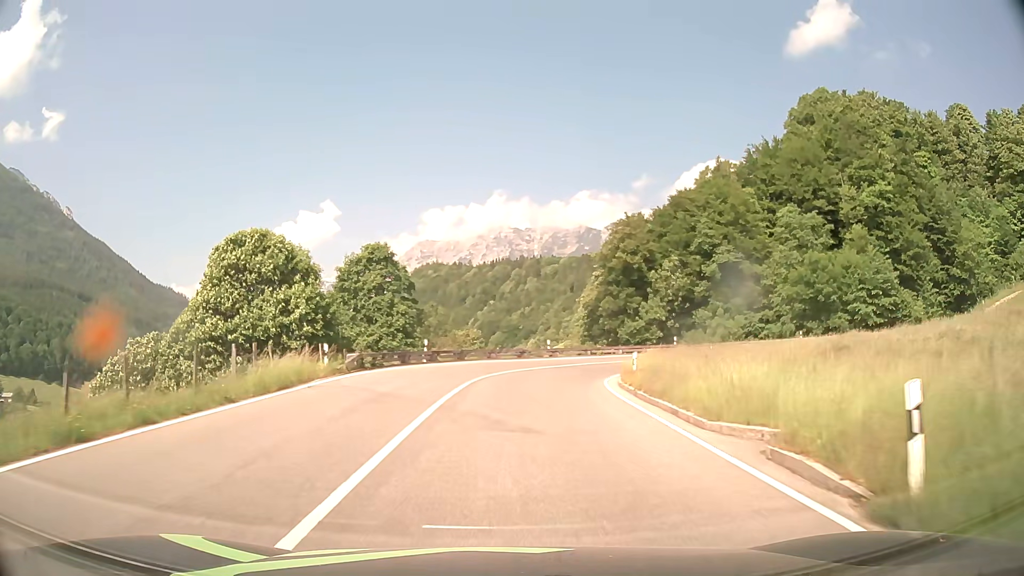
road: primary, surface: asphalt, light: Day
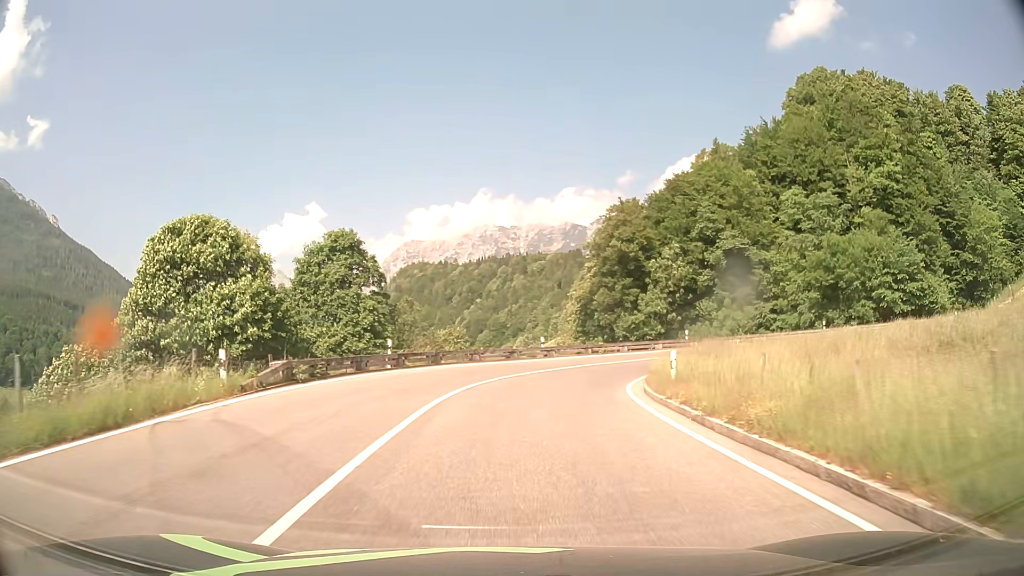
(0.0, +7.7) m; +1°
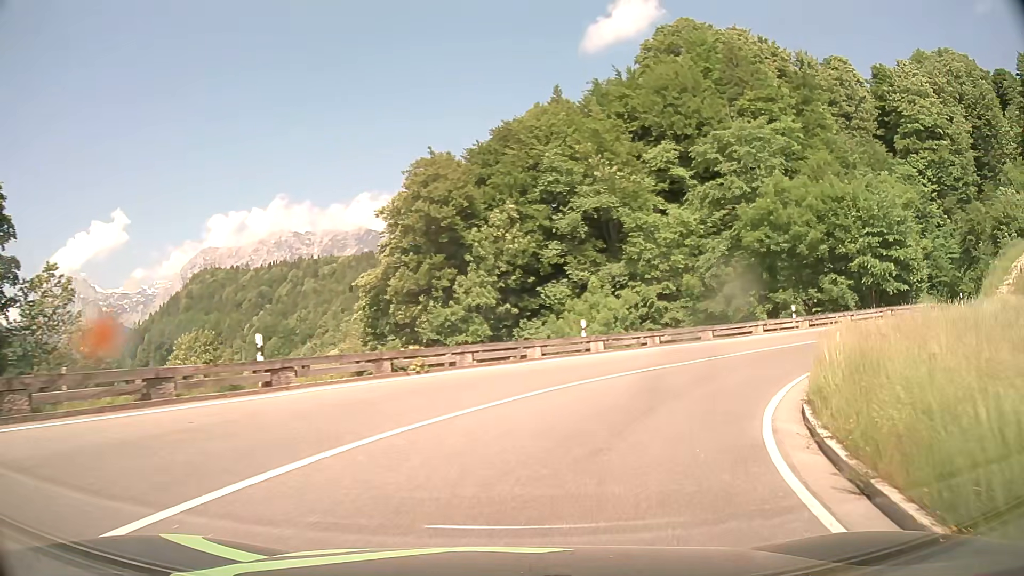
(+2.3, +25.8) m; +17°
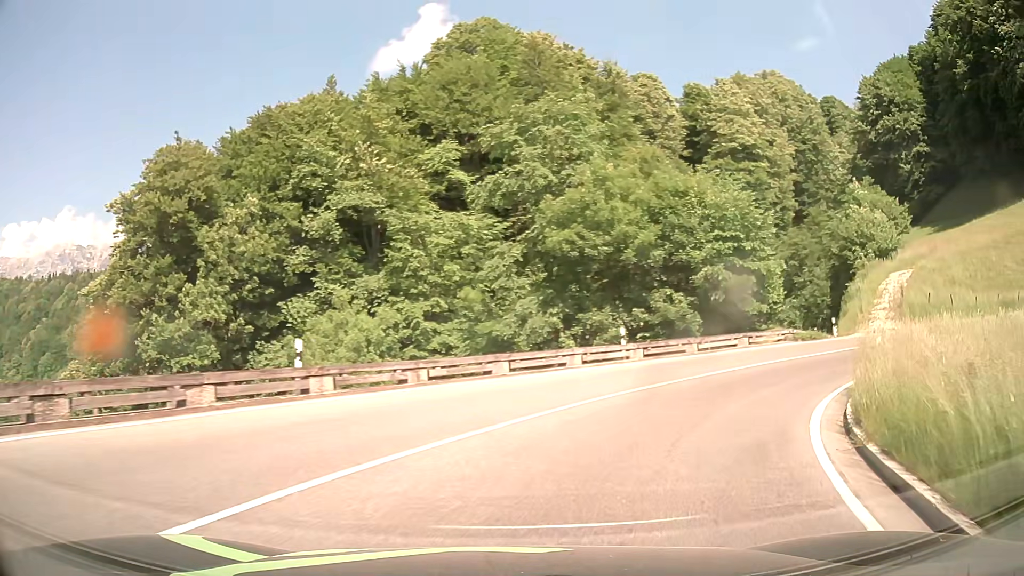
(+1.7, +10.6) m; +19°
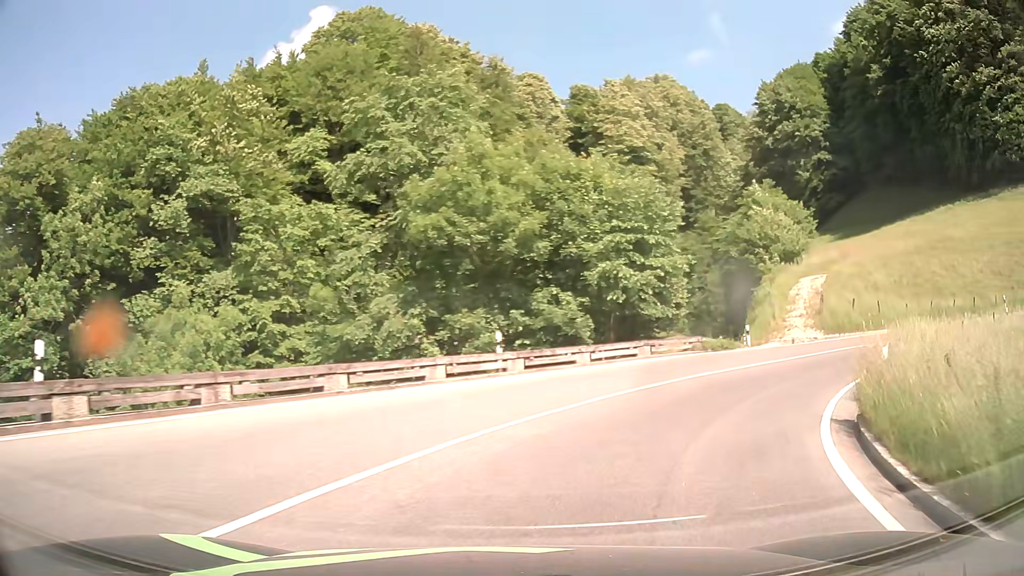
(+0.5, +5.2) m; +11°
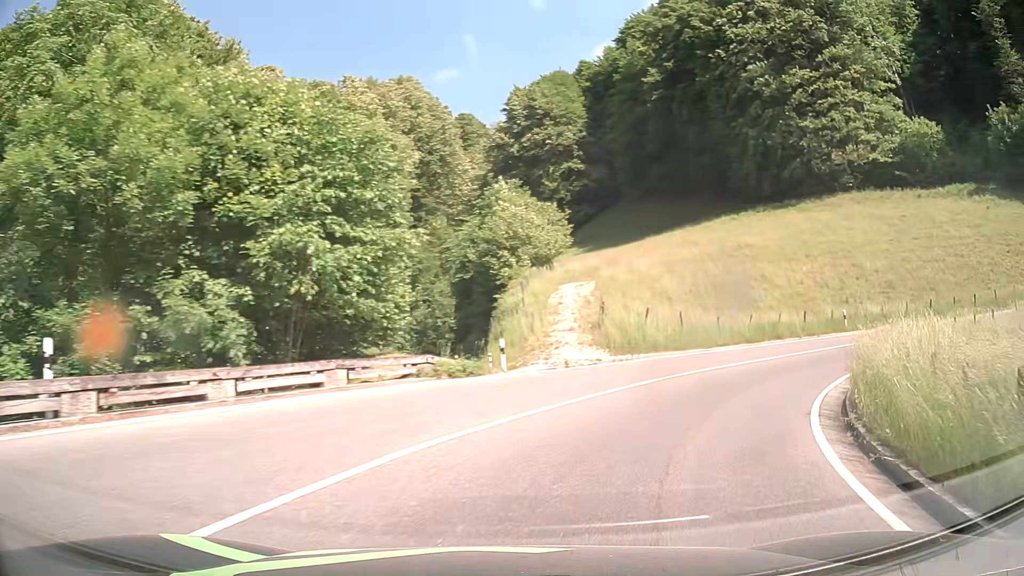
(+2.2, +10.5) m; +23°
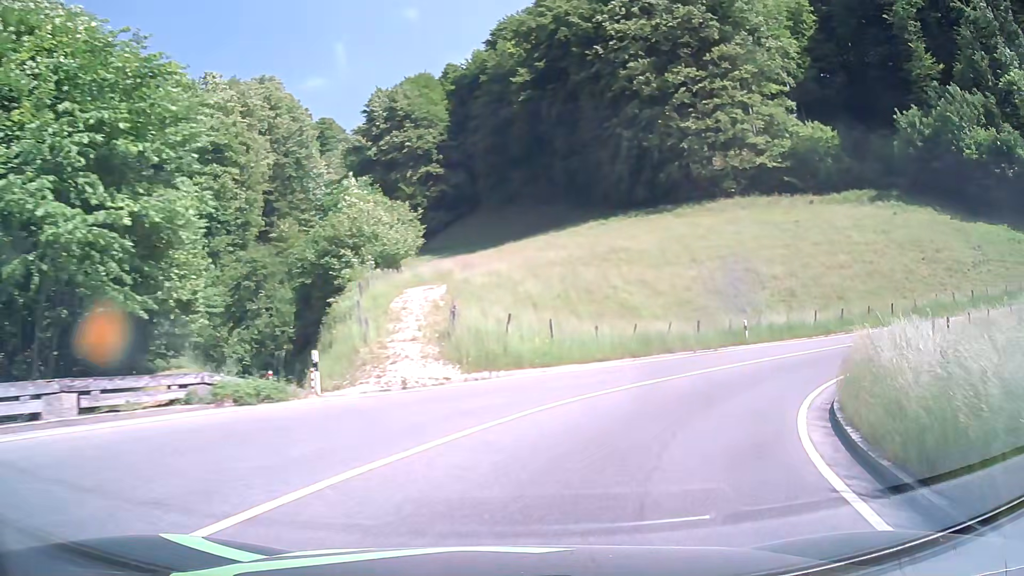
(+0.6, +5.7) m; +12°
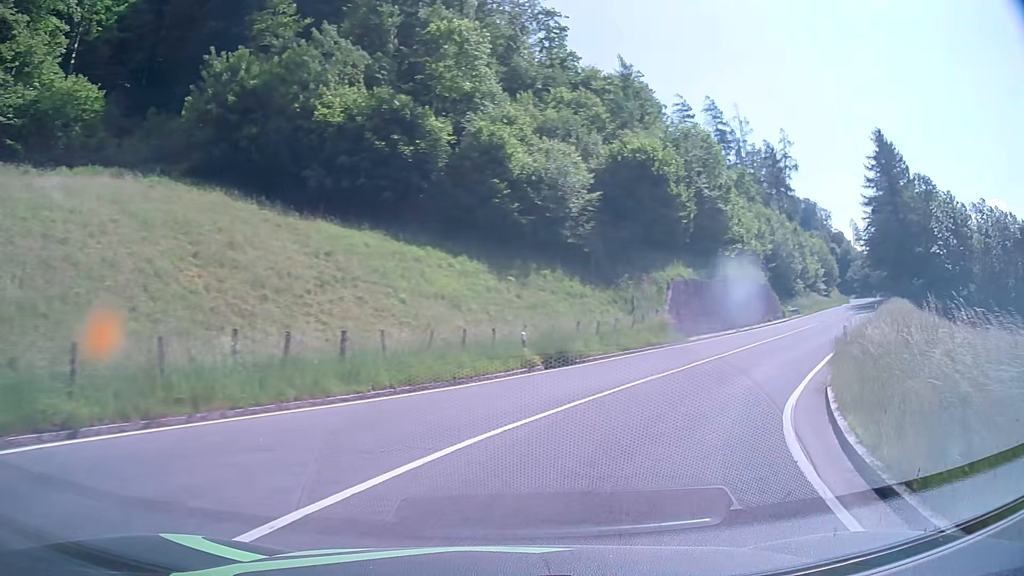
(+15.9, +24.9) m; +65°
(+2, +10) (+7, +19) (+12, +27) (+18, +35) (+24, +43) (+30, +51) (+36, +59) (+42, +67) (+48, +75) (+54, +83) m
